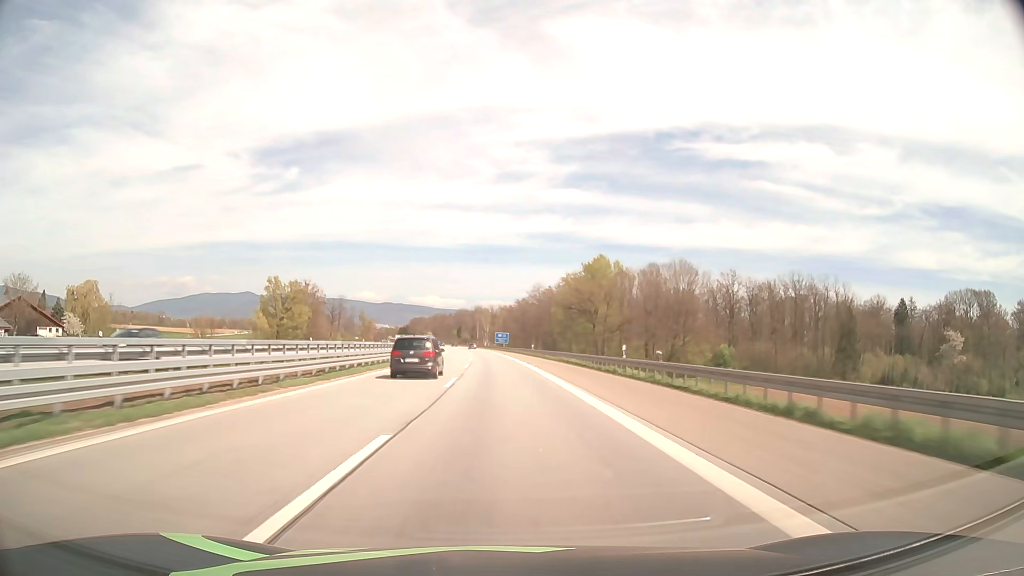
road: motorway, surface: asphalt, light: Day
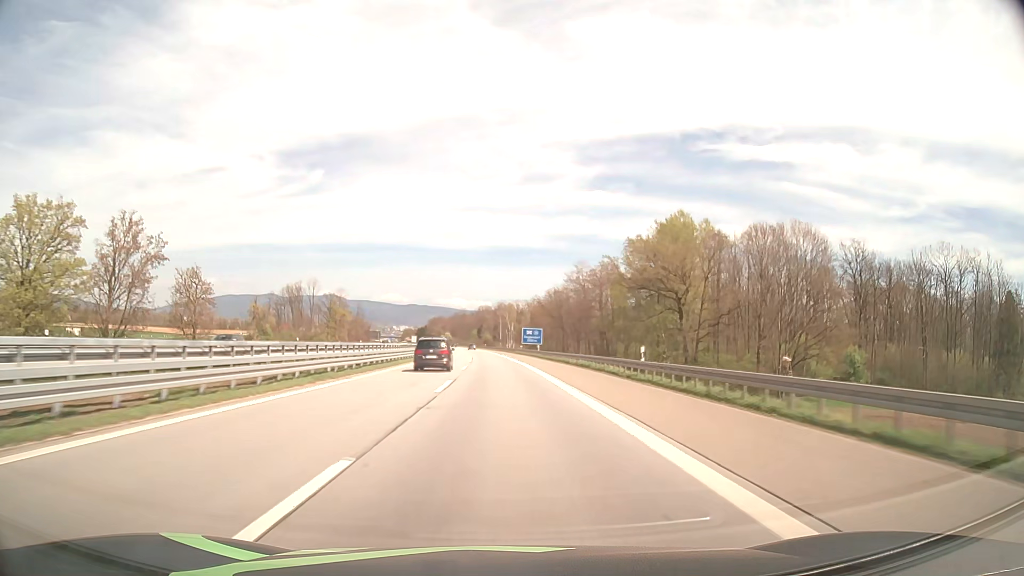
(-1.1, +56.4) m; -2°
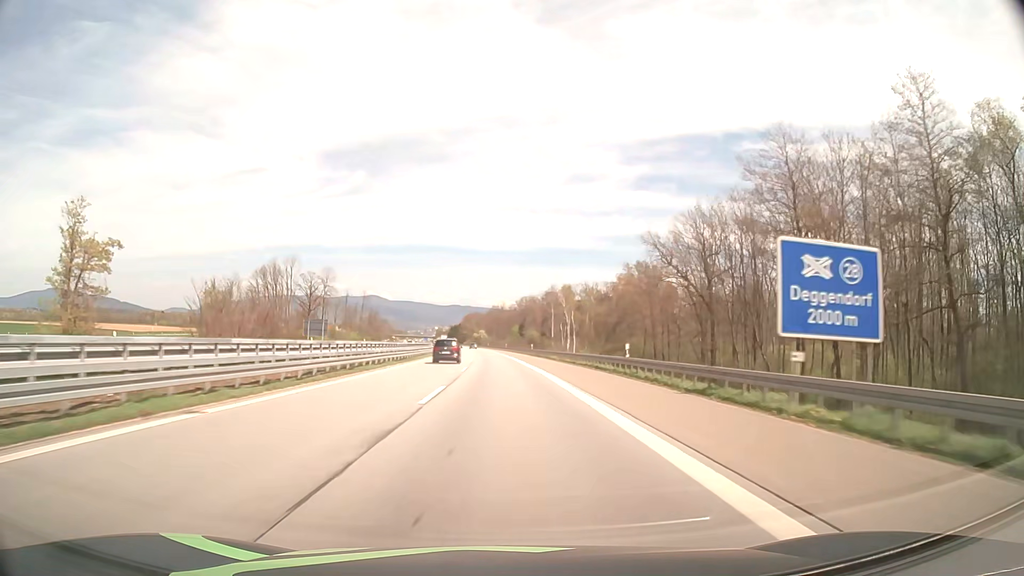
(-3.2, +94.6) m; -4°
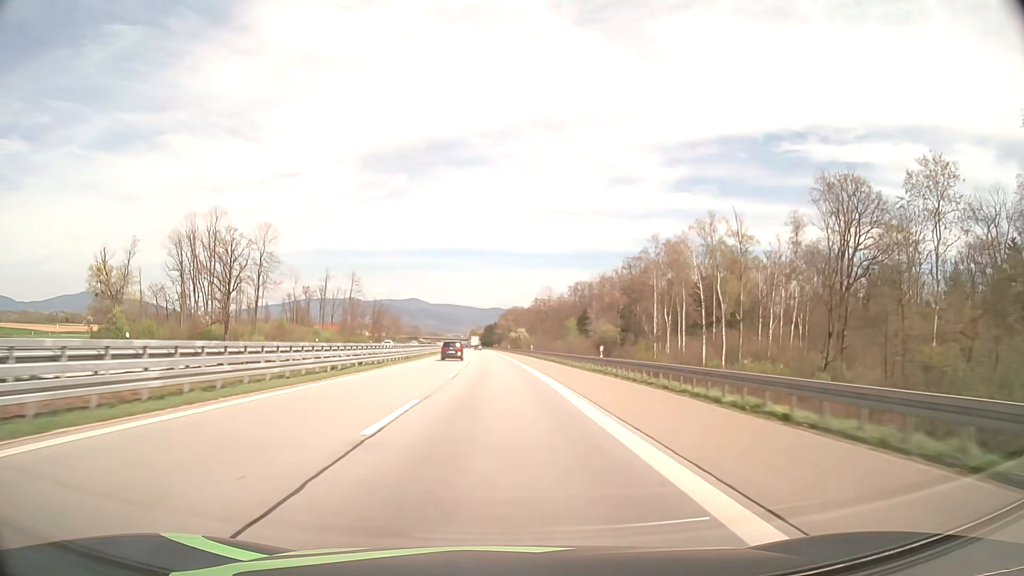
(-2.7, +95.4) m; -3°
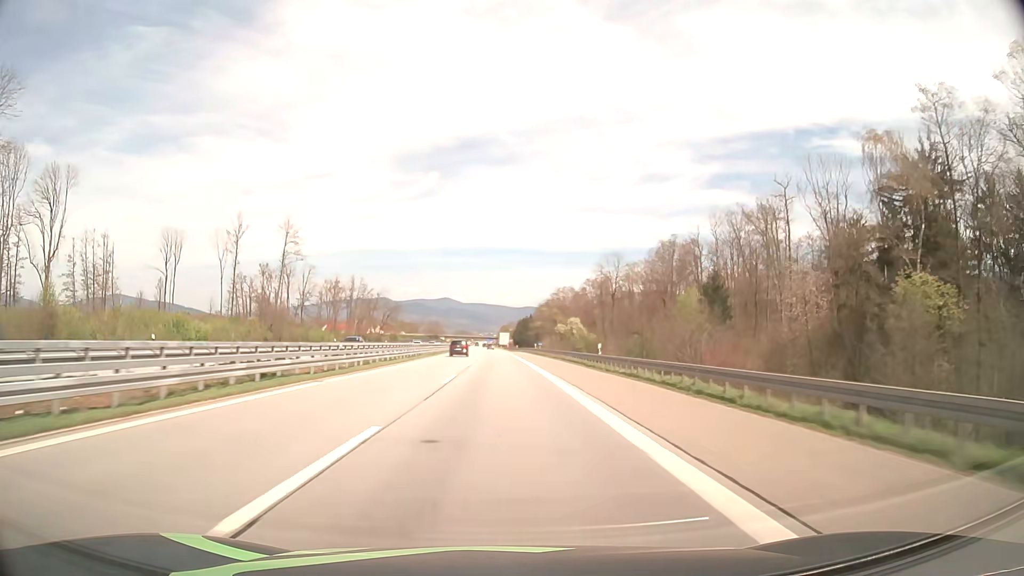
(-2.8, +96.0) m; -3°
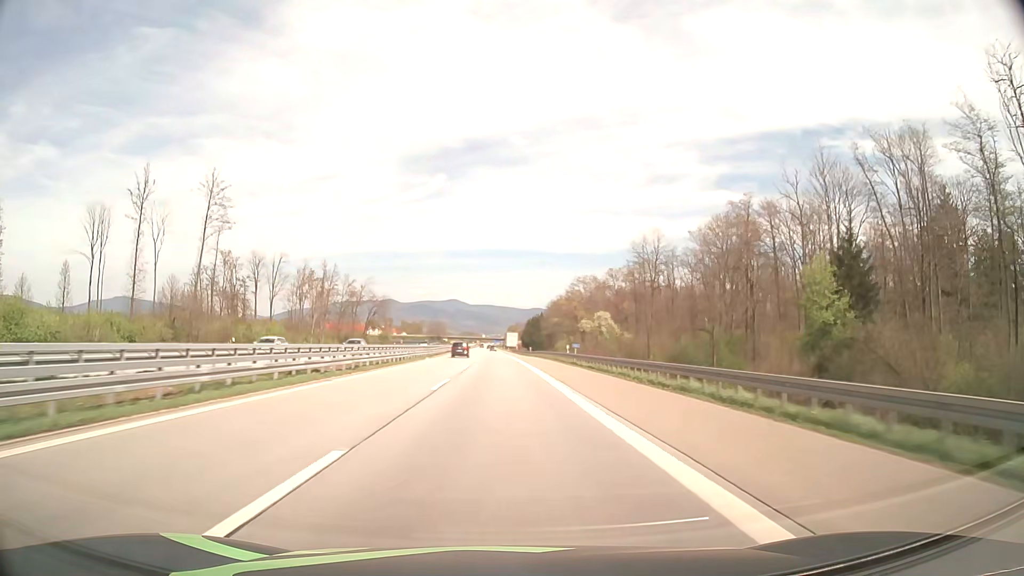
(-0.2, +38.4) m; 0°
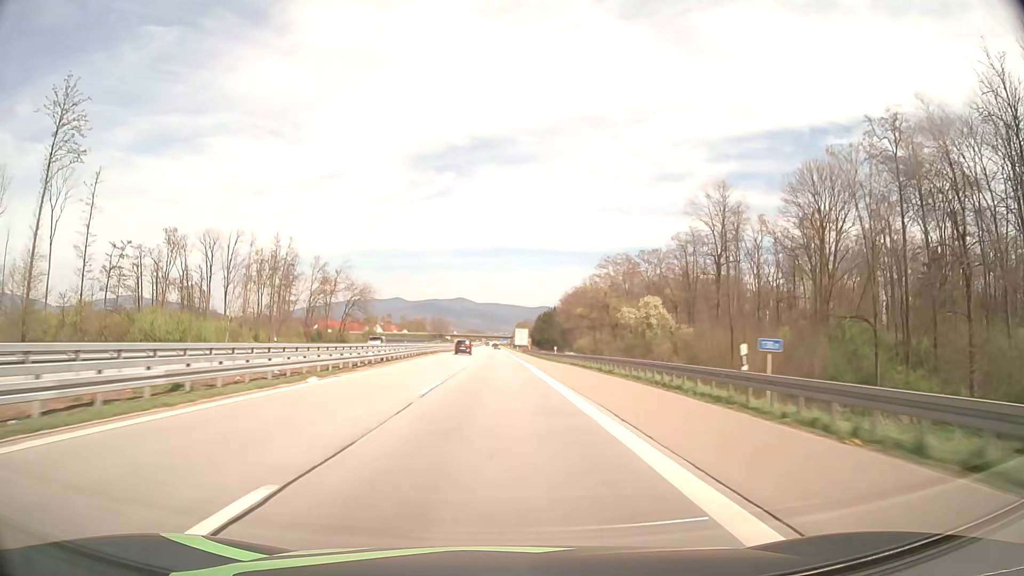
(-0.3, +38.5) m; -1°
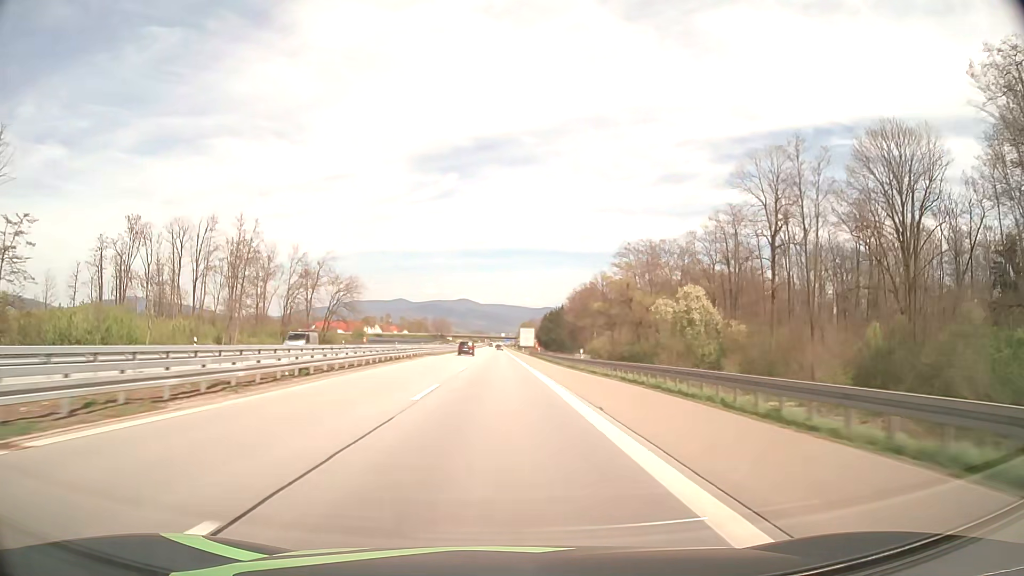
(-0.1, +19.2) m; 0°
(0, +10) (0, +20) (0, +30) (0, +40) (0, +50) (0, +60) (0, +70) (-1, +80) (-1, +90) (-1, +100) m
